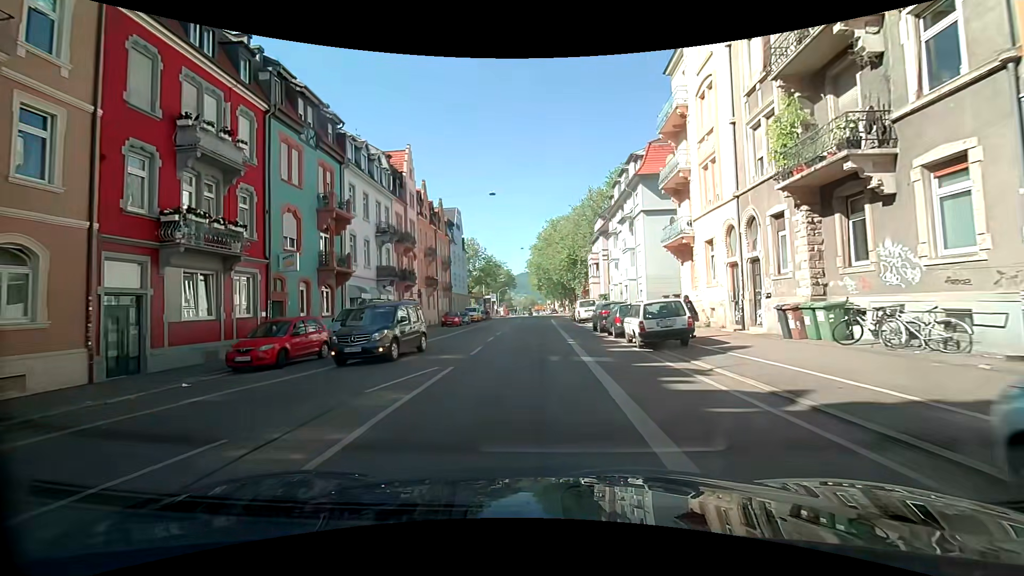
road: secondary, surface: asphalt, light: Day
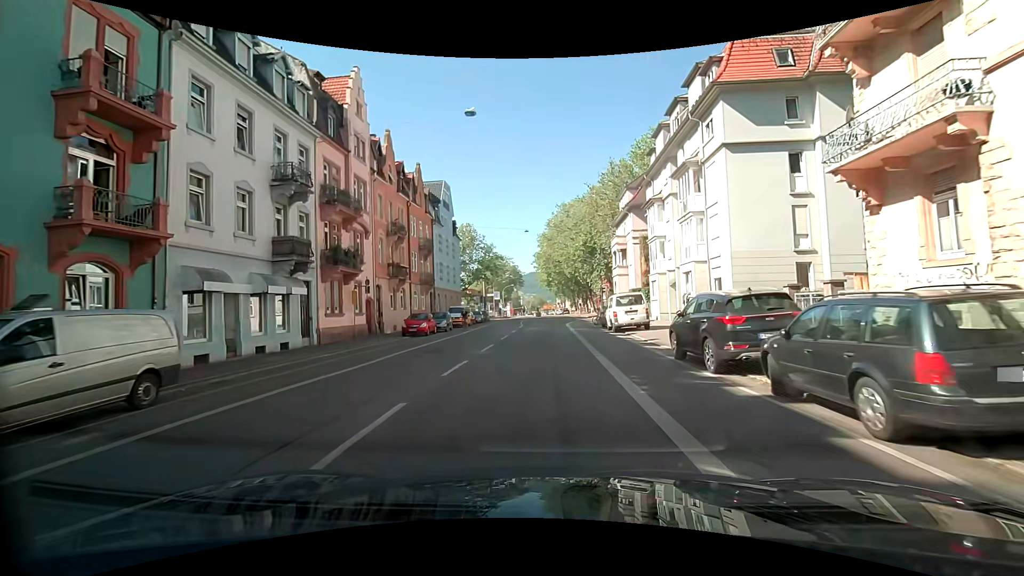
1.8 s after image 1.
(-0.2, +16.5) m; 0°
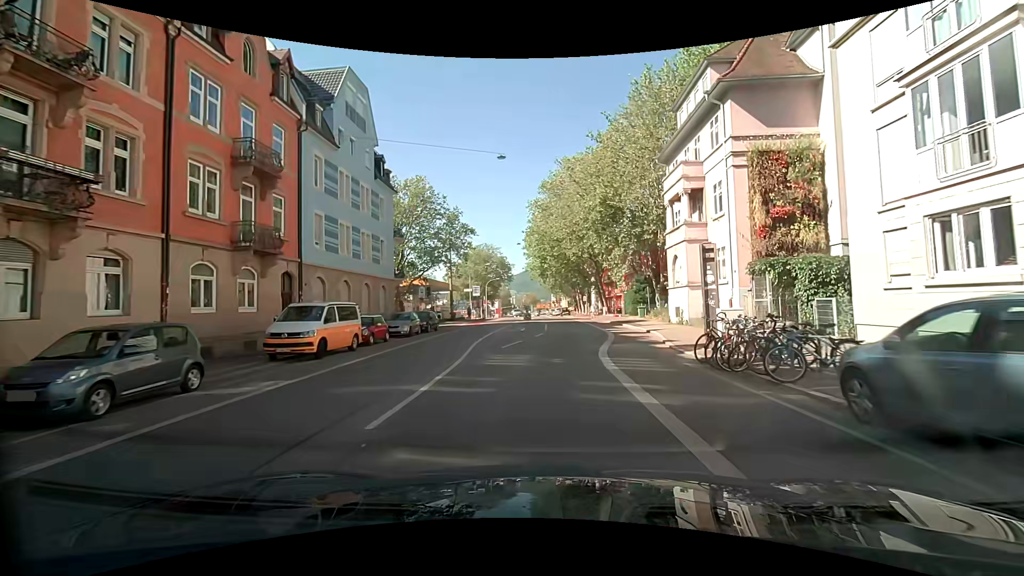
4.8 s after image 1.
(-0.3, +28.4) m; 0°
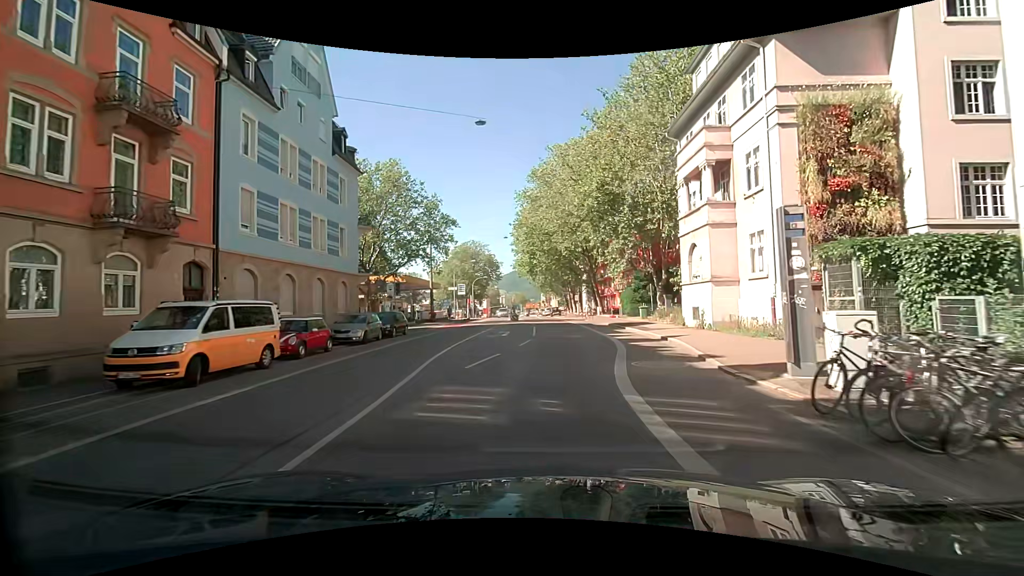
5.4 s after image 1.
(0.0, +5.6) m; +1°
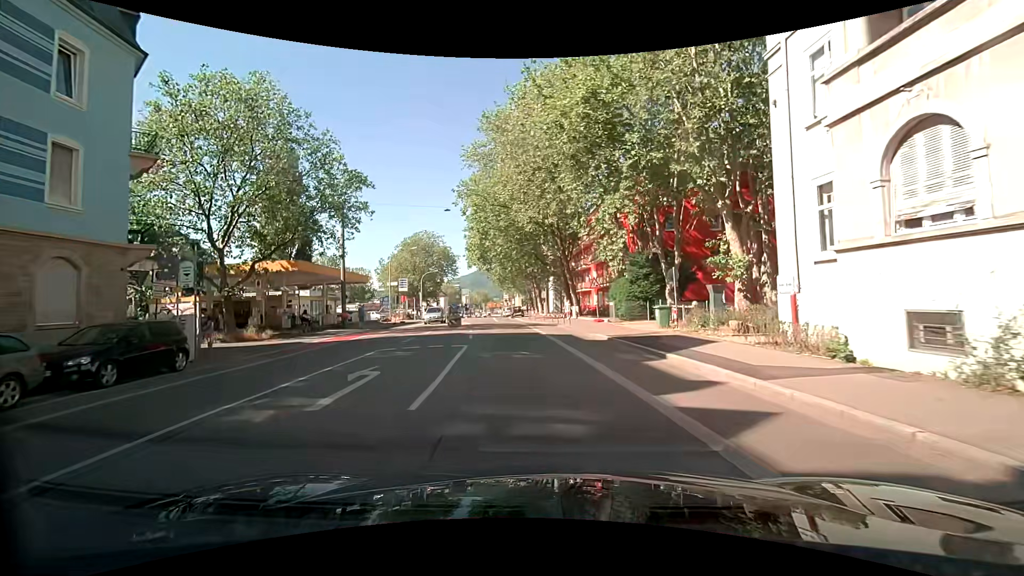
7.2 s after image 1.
(+0.5, +16.5) m; +3°
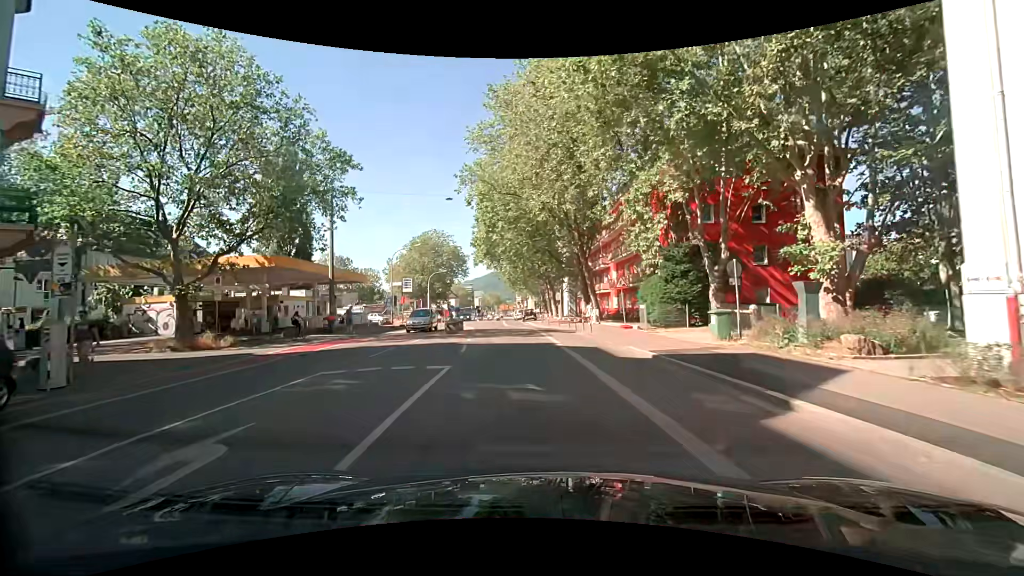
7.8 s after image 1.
(-0.1, +5.4) m; -2°
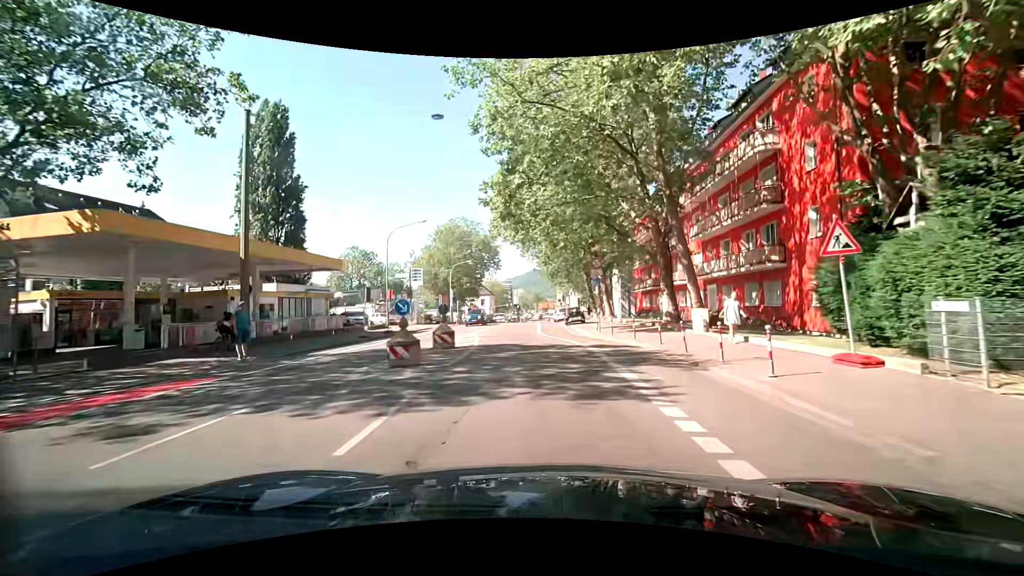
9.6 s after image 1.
(-0.6, +16.6) m; -4°
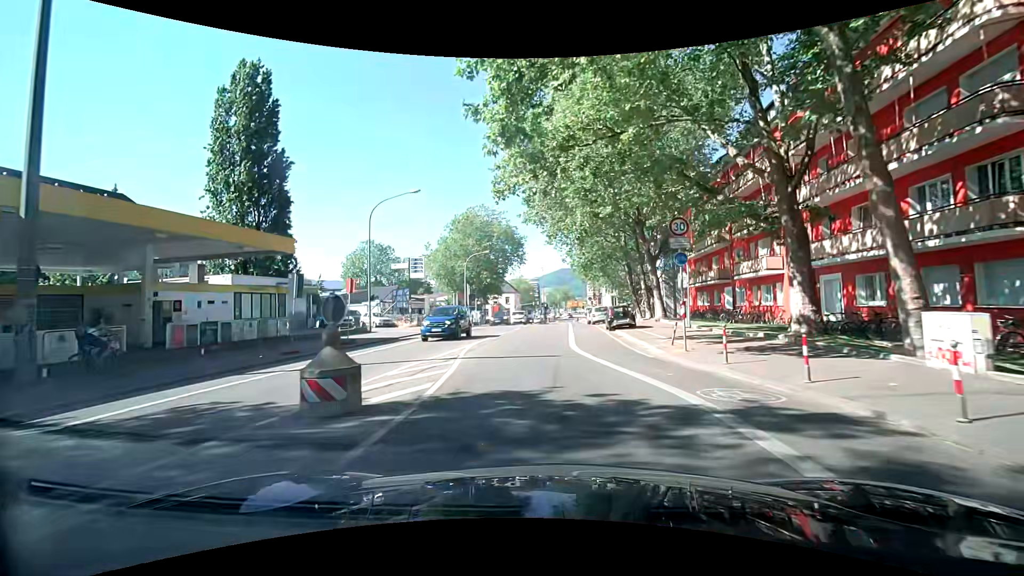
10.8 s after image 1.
(-0.3, +11.4) m; -2°
